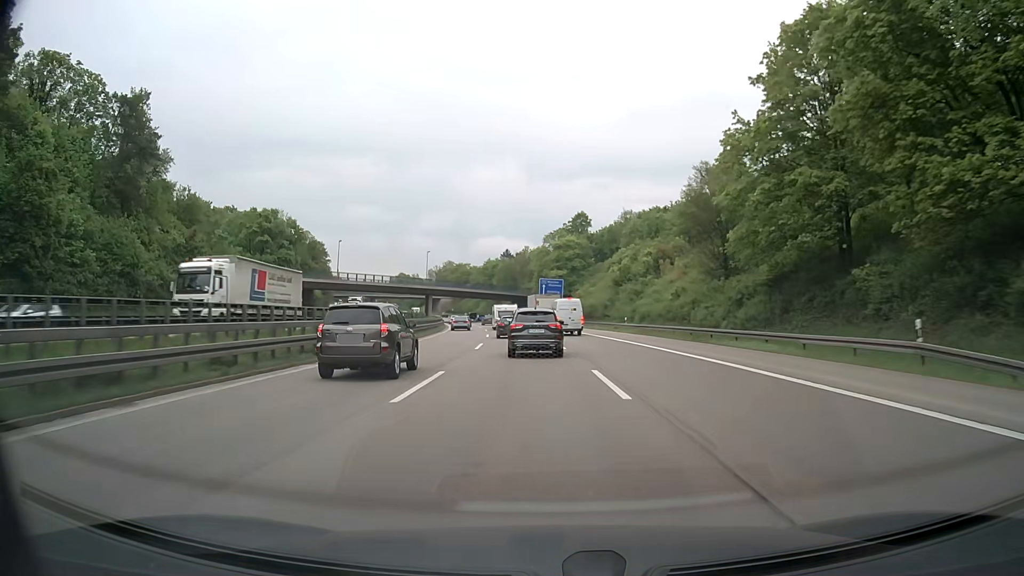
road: motorway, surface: asphalt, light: Day
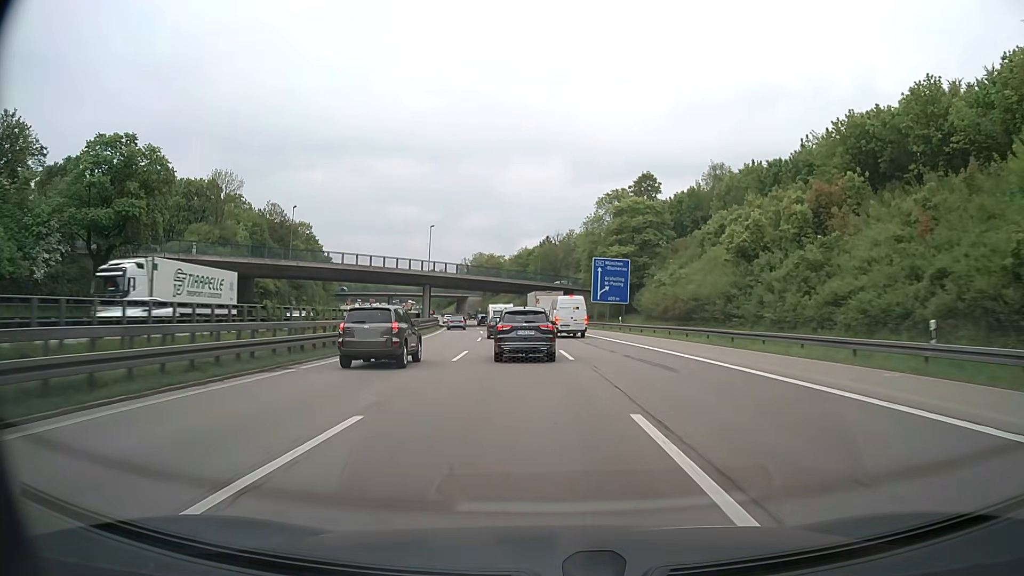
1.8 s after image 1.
(-1.6, +43.9) m; -4°
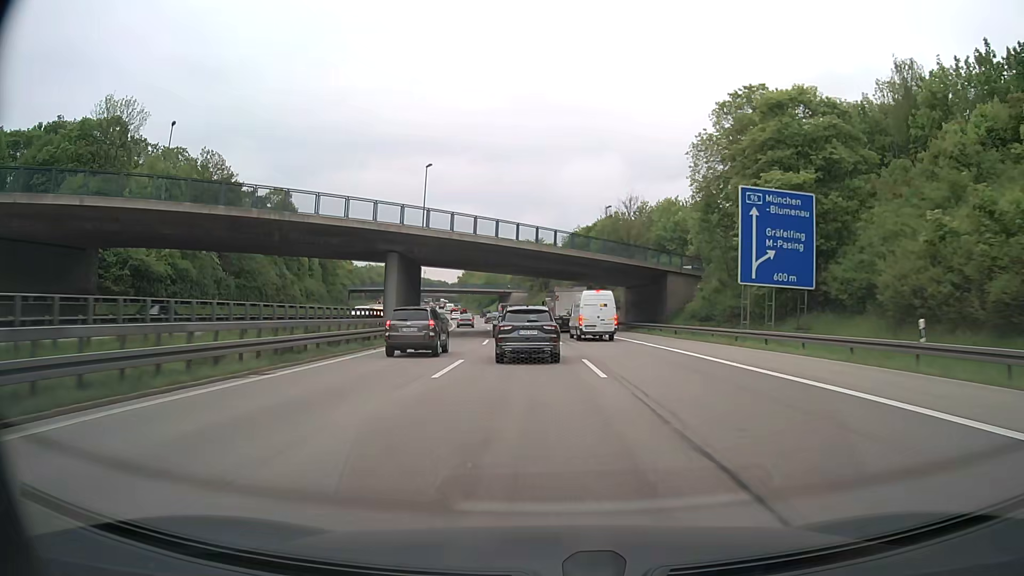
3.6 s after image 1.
(-1.8, +42.4) m; -5°
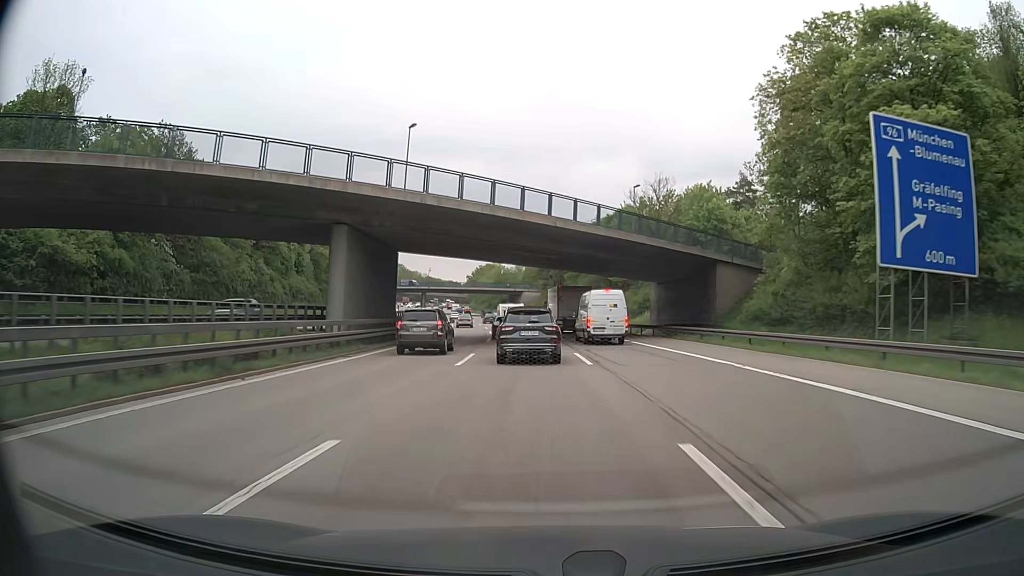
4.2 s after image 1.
(-0.2, +13.7) m; -1°
(0, +10) (0, +20) (-1, +30) (-1, +40) (-2, +50) (-2, +60) (-4, +70) (-5, +80) (-6, +90) (-7, +100) m
